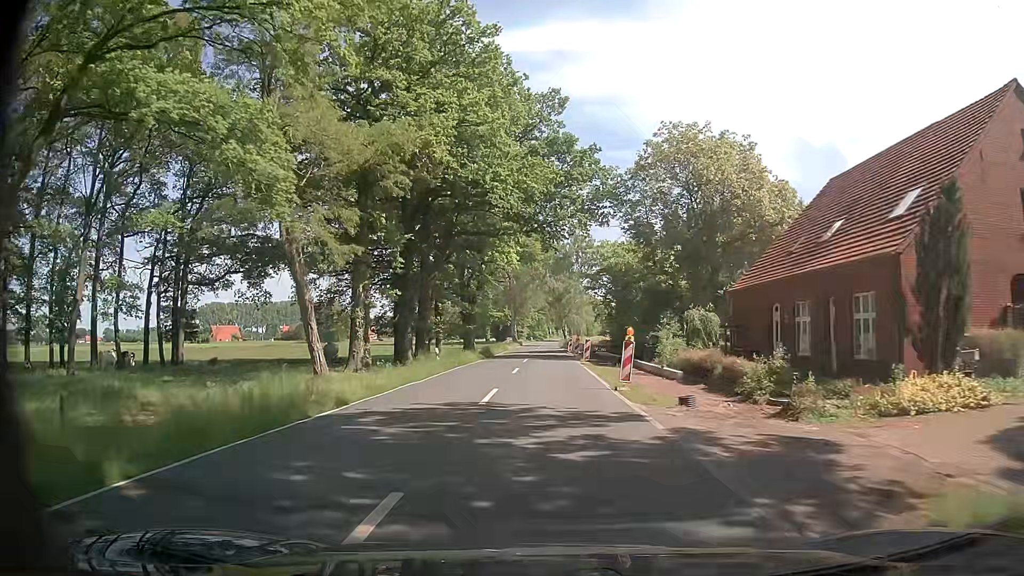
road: secondary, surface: asphalt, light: Day
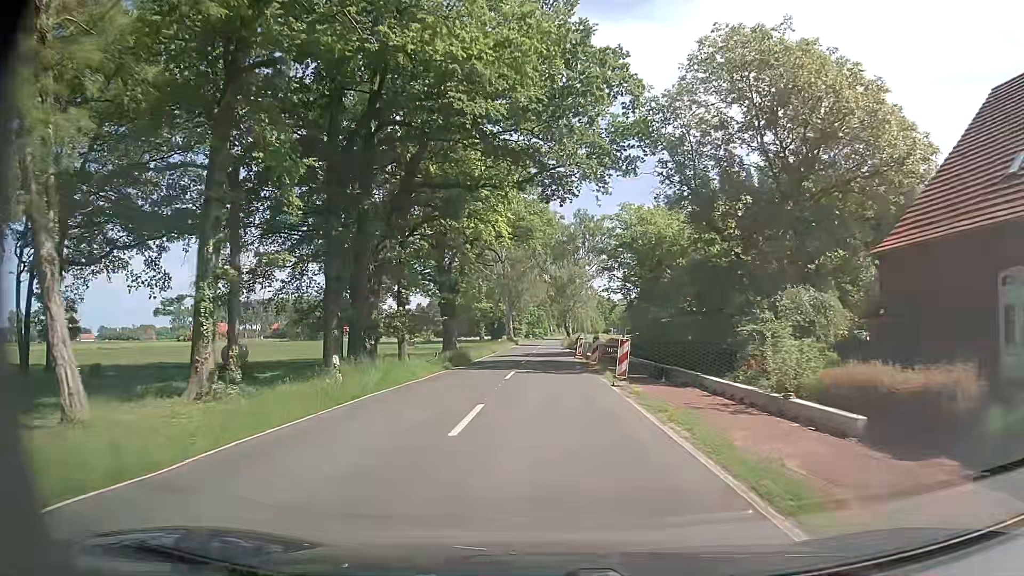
(-0.1, +16.2) m; -1°
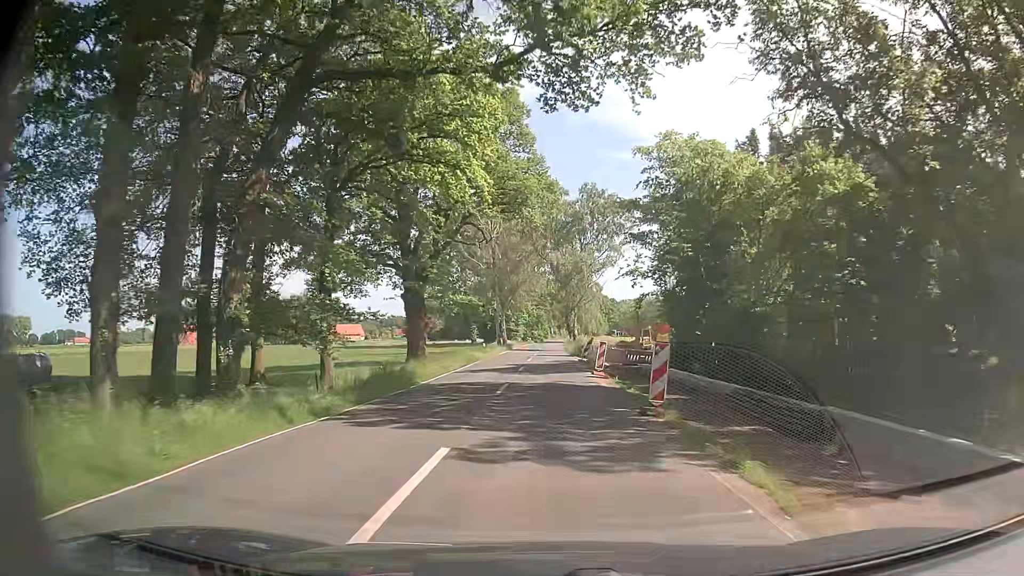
(+0.2, +16.4) m; +1°
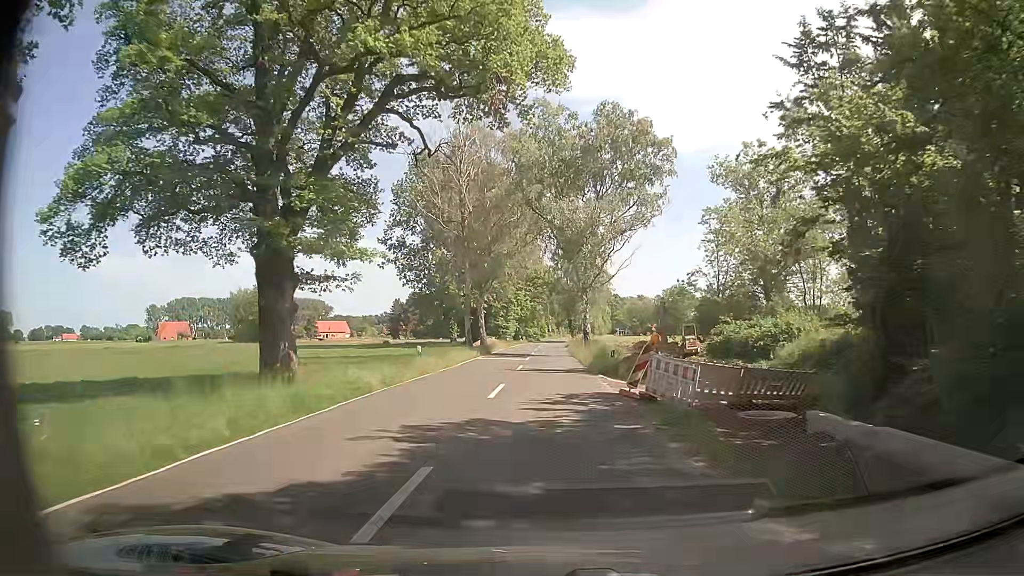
(0.0, +24.8) m; -1°
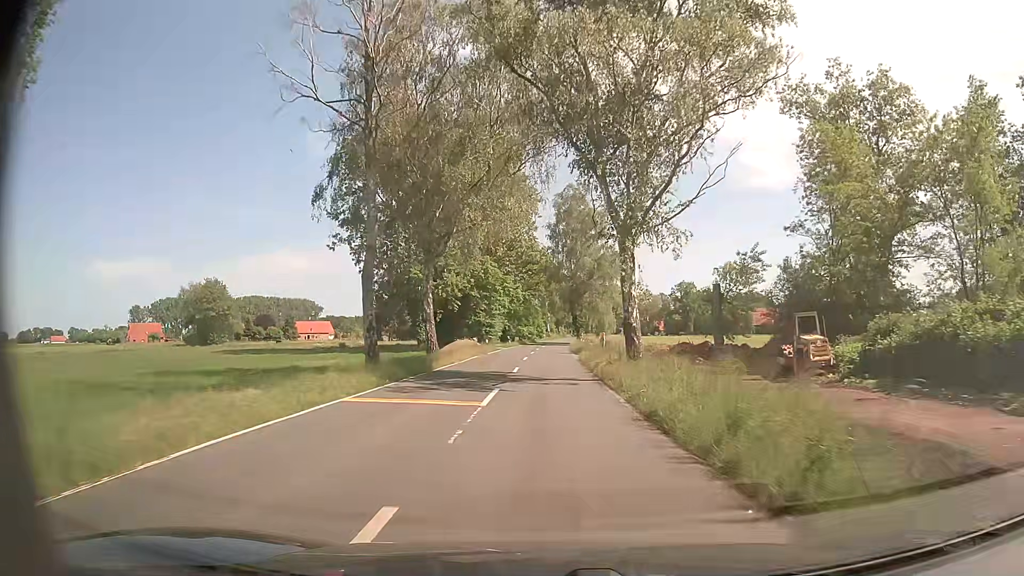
(+0.4, +25.1) m; 0°
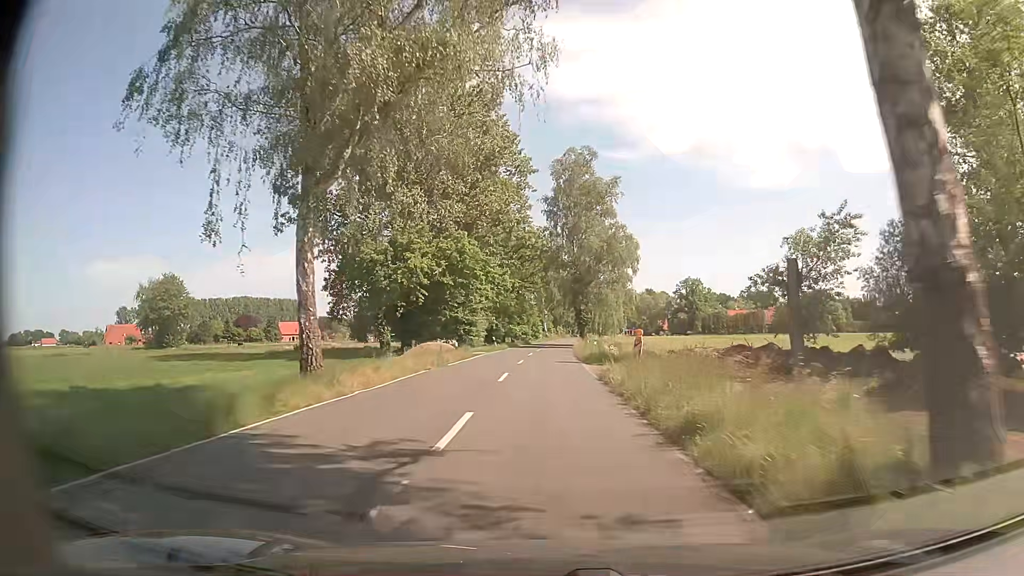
(+0.1, +16.8) m; +1°
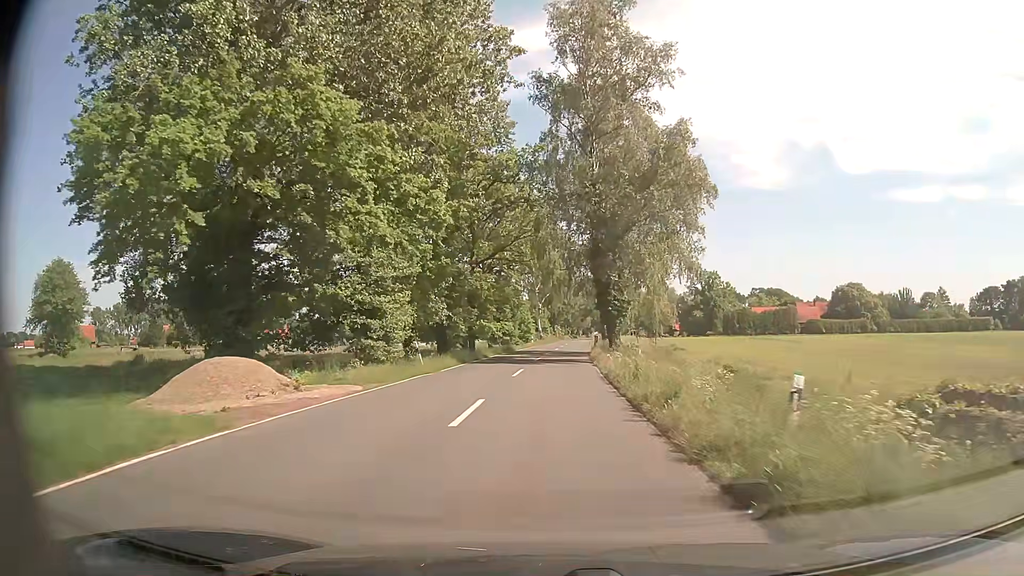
(+0.1, +33.0) m; 0°
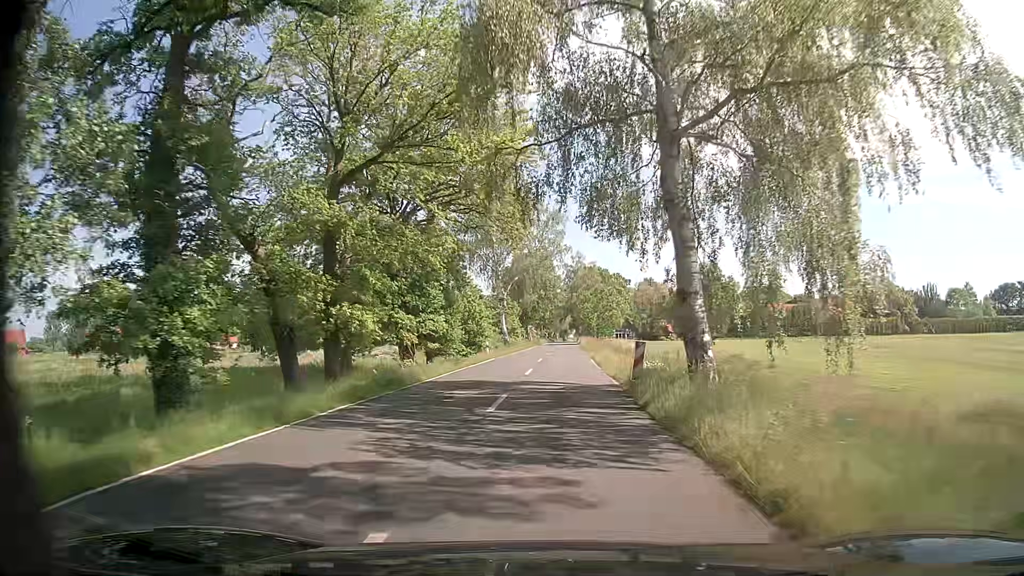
(+0.5, +32.5) m; +2°
(0, +10) (0, +20) (+1, +30) (+1, +40) (+1, +50) (+2, +60) (+2, +70) (+2, +80) (+3, +90) (+3, +100) m
